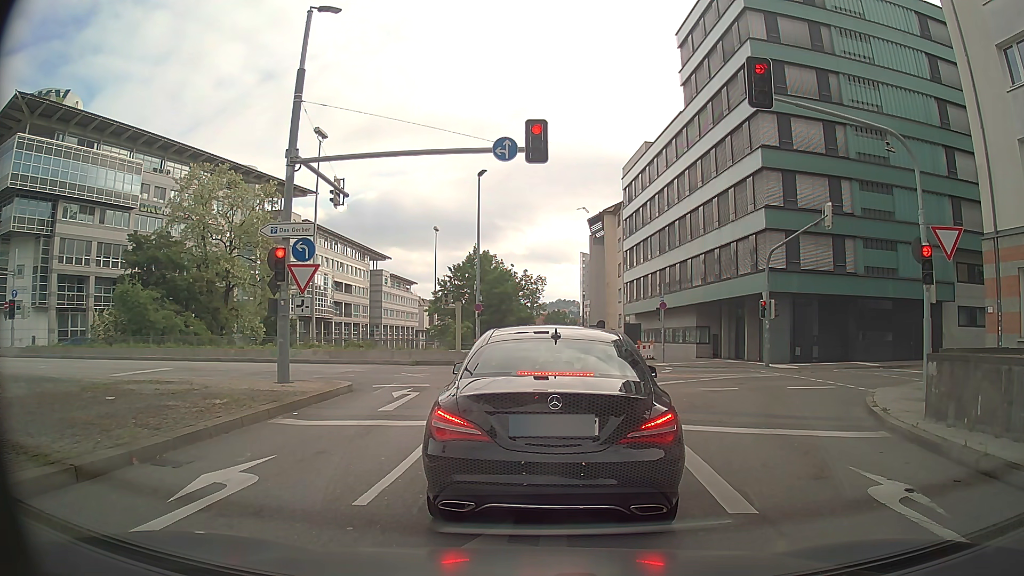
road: primary_link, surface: asphalt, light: Day
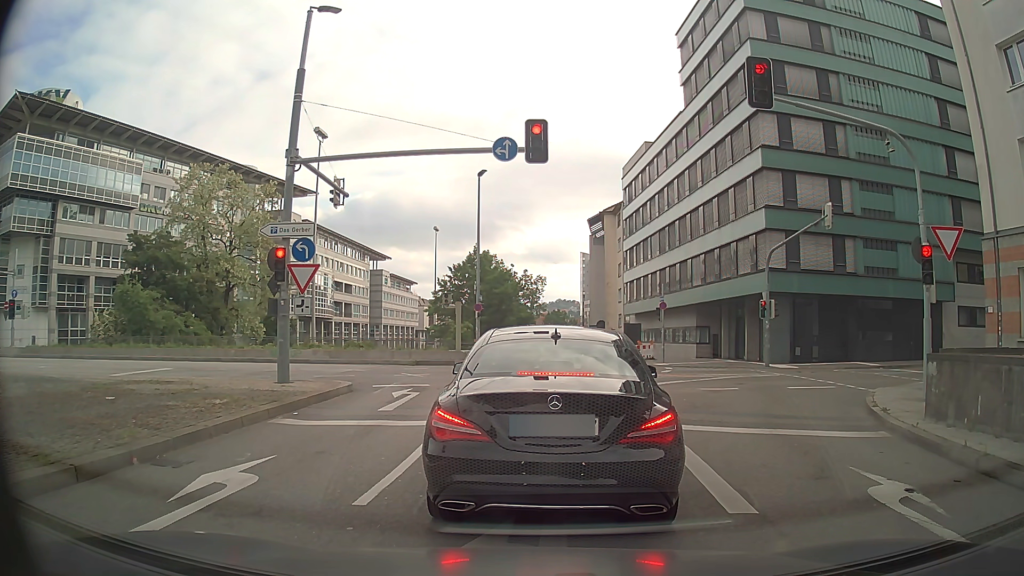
(0.0, 0.0) m; 0°
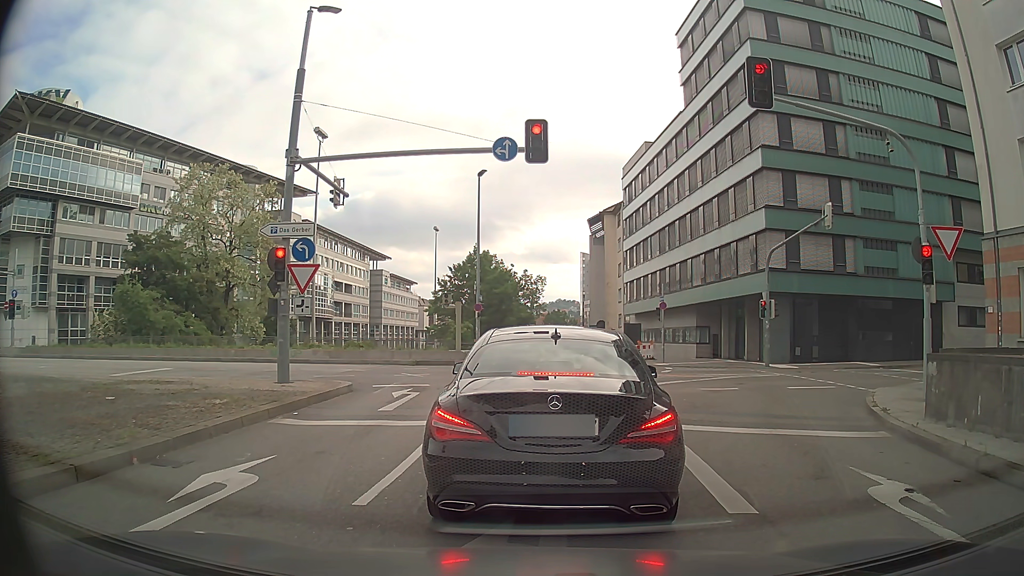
(0.0, 0.0) m; 0°
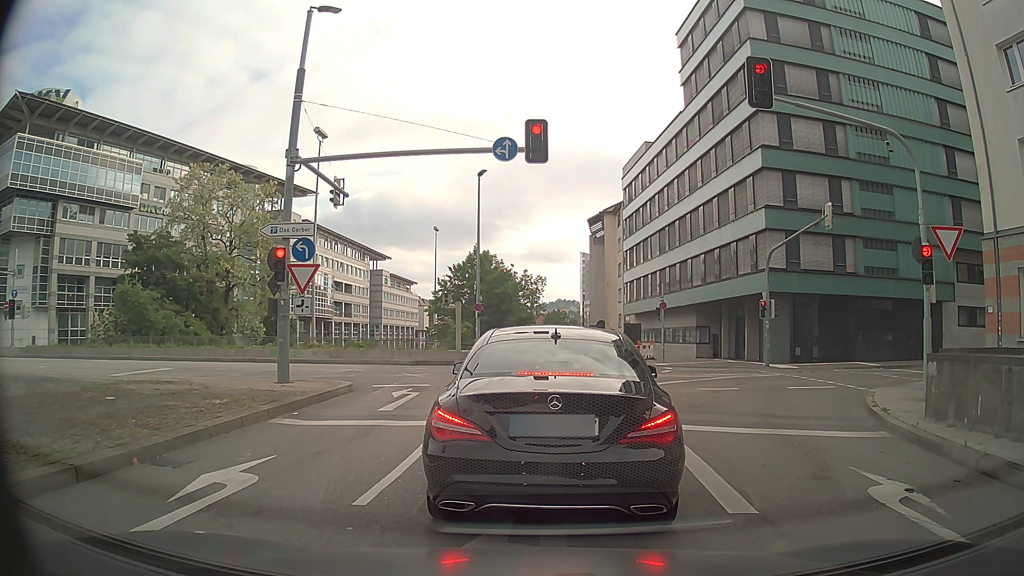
(0.0, 0.0) m; 0°
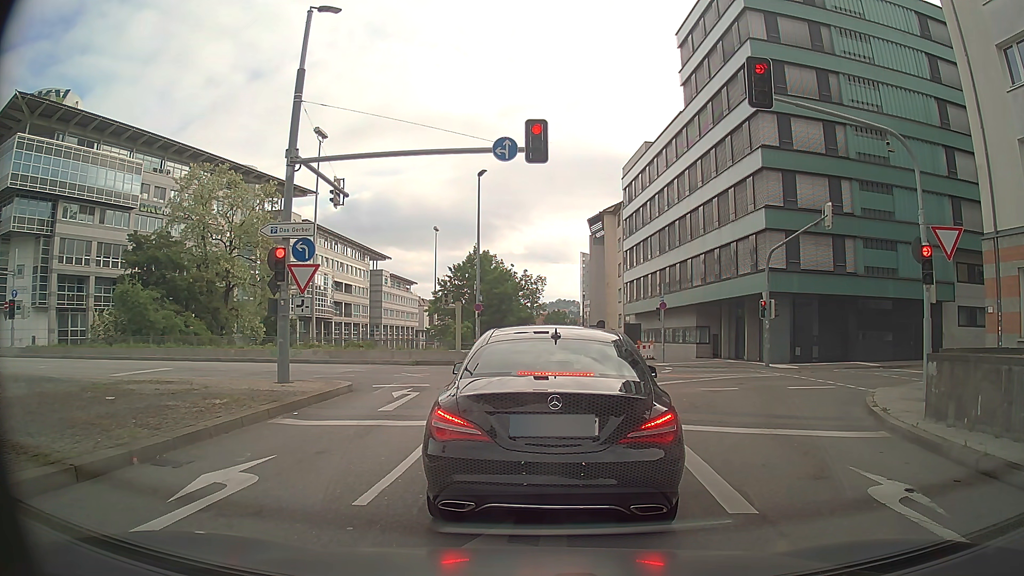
(0.0, 0.0) m; 0°
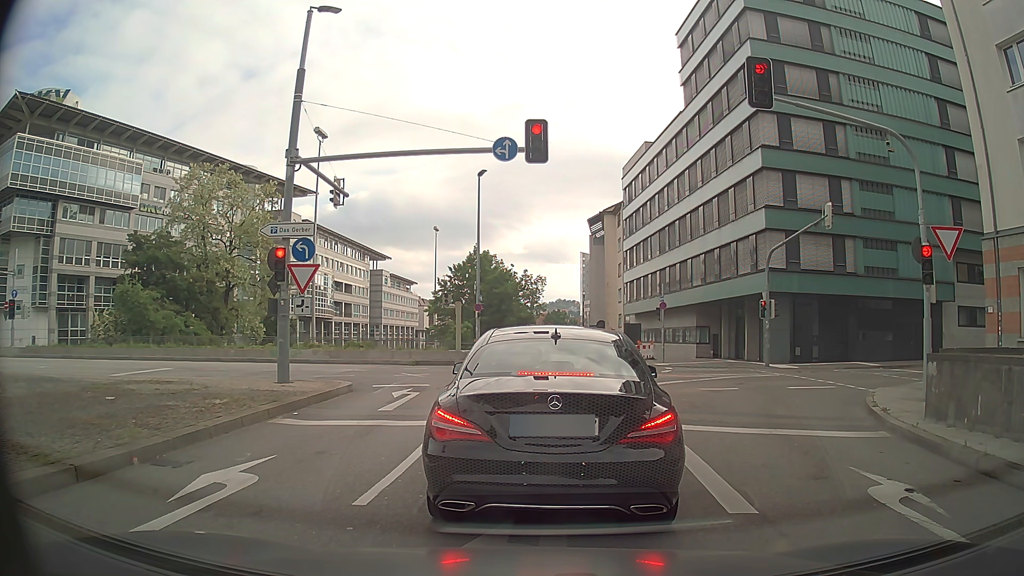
(0.0, 0.0) m; 0°
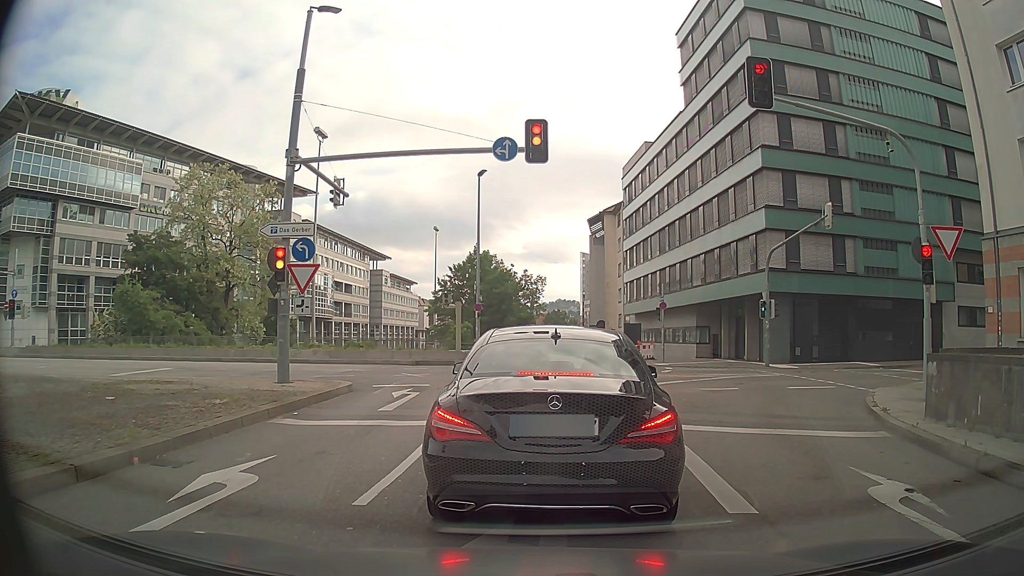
(0.0, 0.0) m; 0°
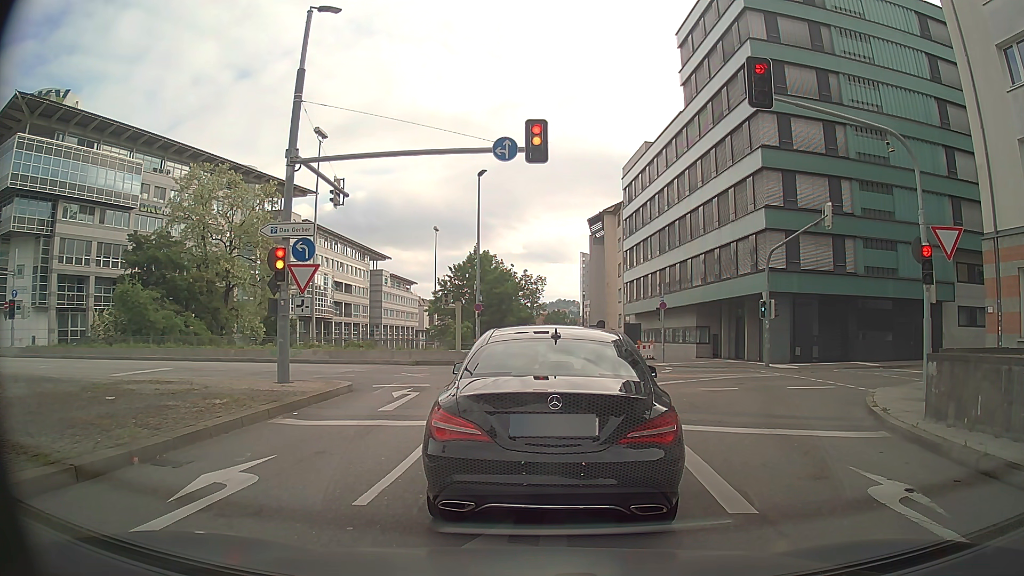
(0.0, 0.0) m; 0°
(0, +10) (0, +20) (-5, +29) (-14, +32) (-24, +32) (-34, +32) (-44, +32) (-54, +33) (-64, +35) (-73, +39) m
